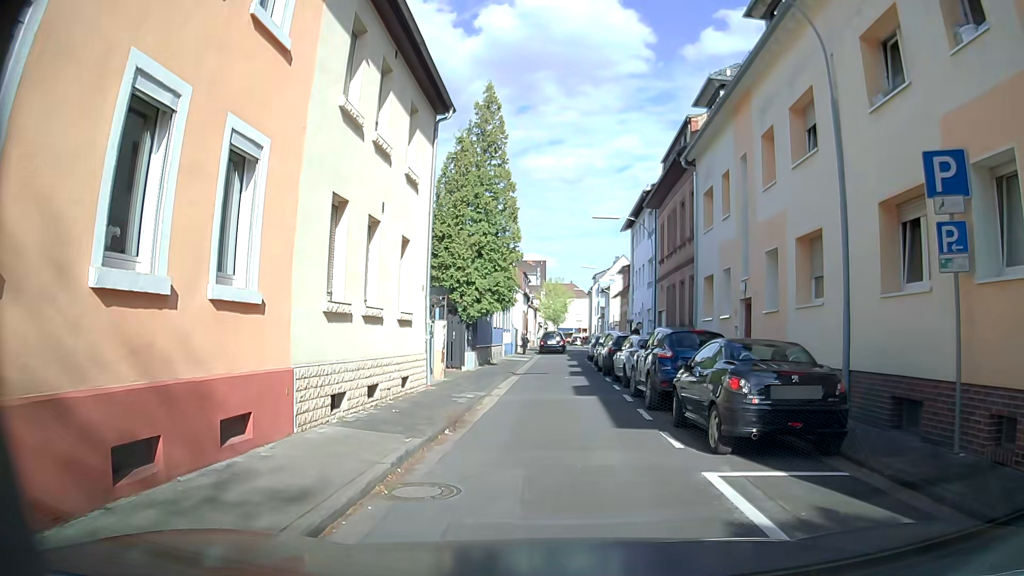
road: residential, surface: asphalt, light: Day
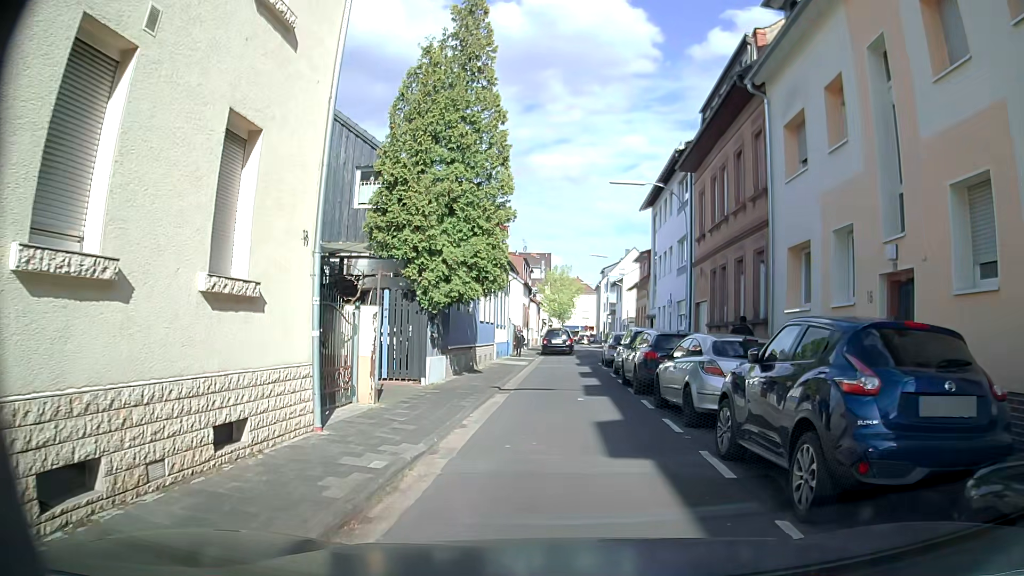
(-0.2, +7.9) m; -2°
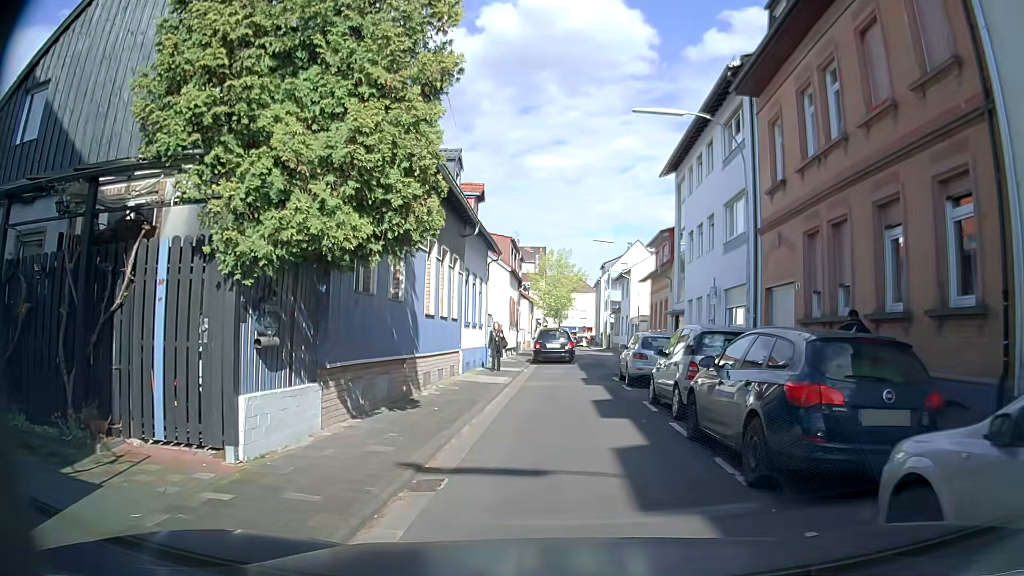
(0.0, +9.4) m; -1°
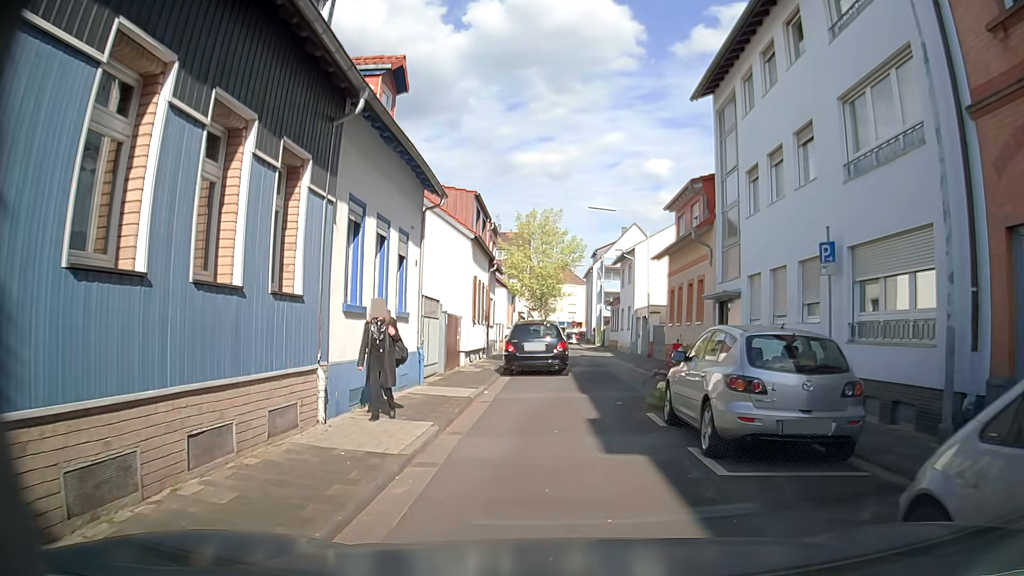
(+0.3, +10.6) m; +1°
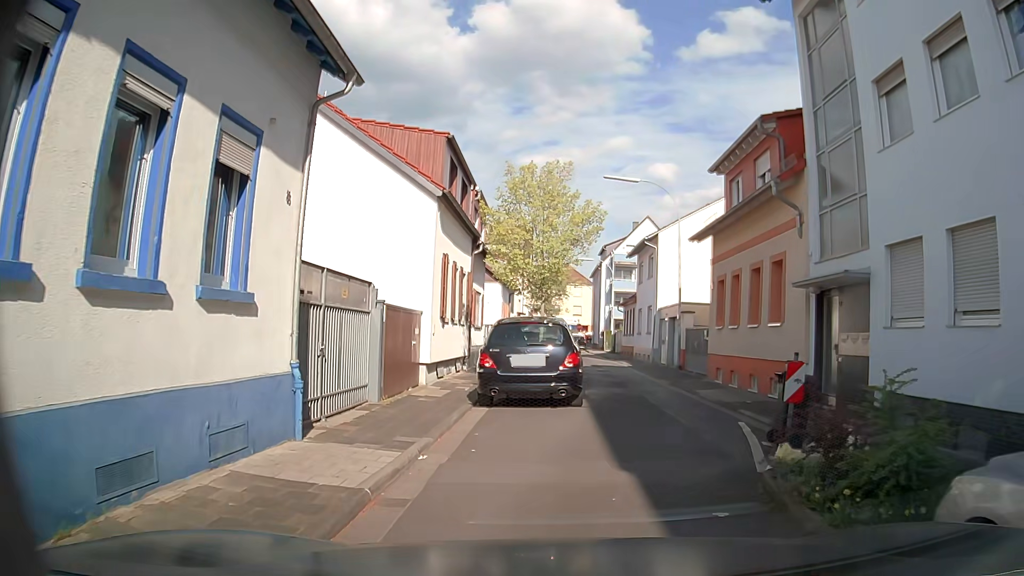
(+0.1, +7.6) m; +1°
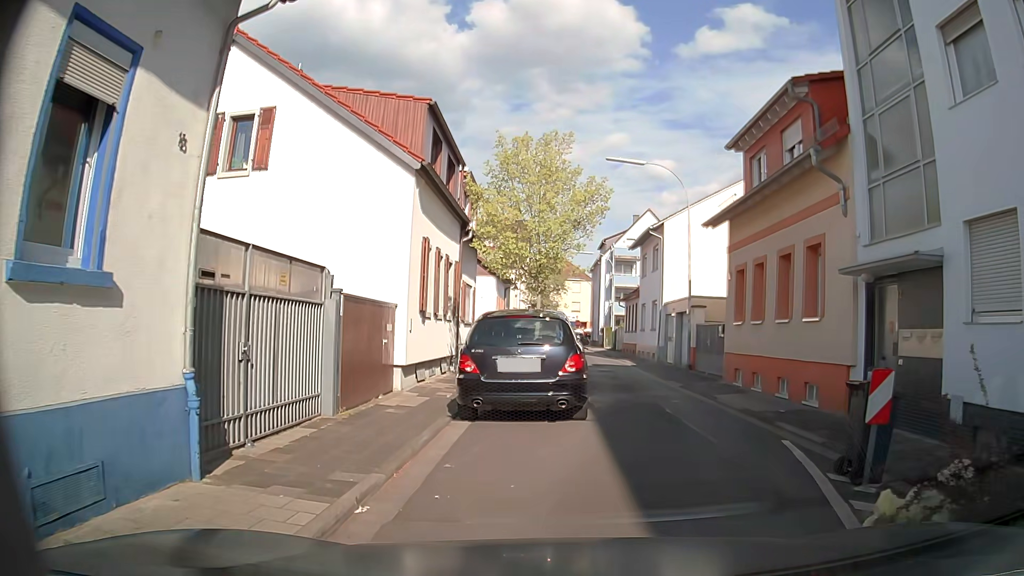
(0.0, +2.3) m; +1°
